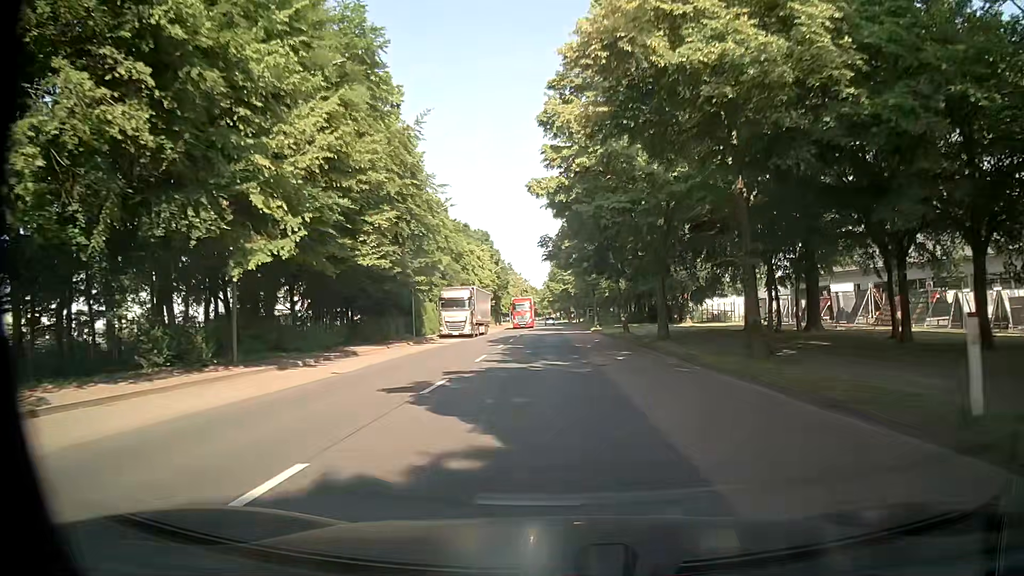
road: tertiary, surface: asphalt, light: Day
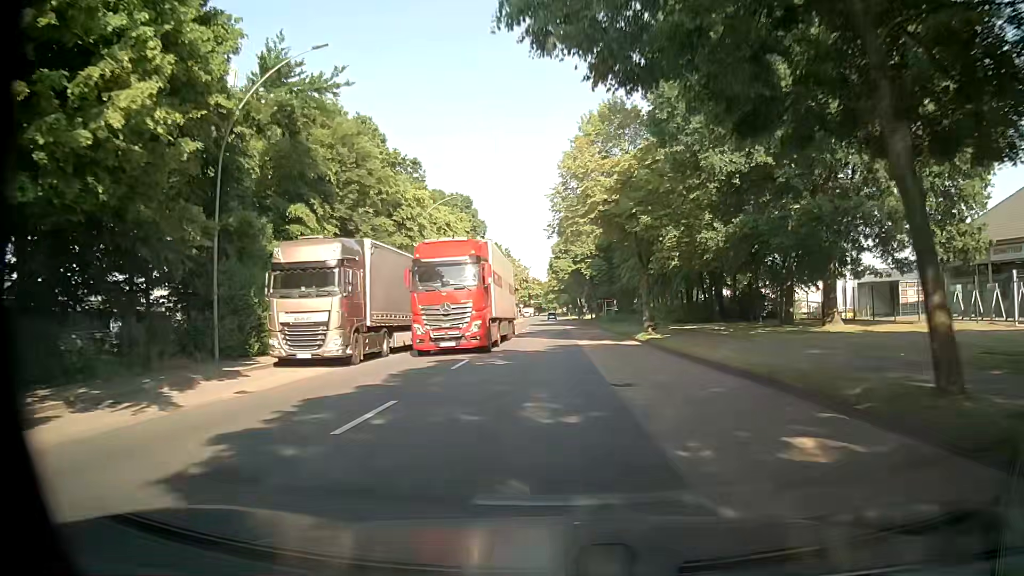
(+0.5, +31.7) m; +1°
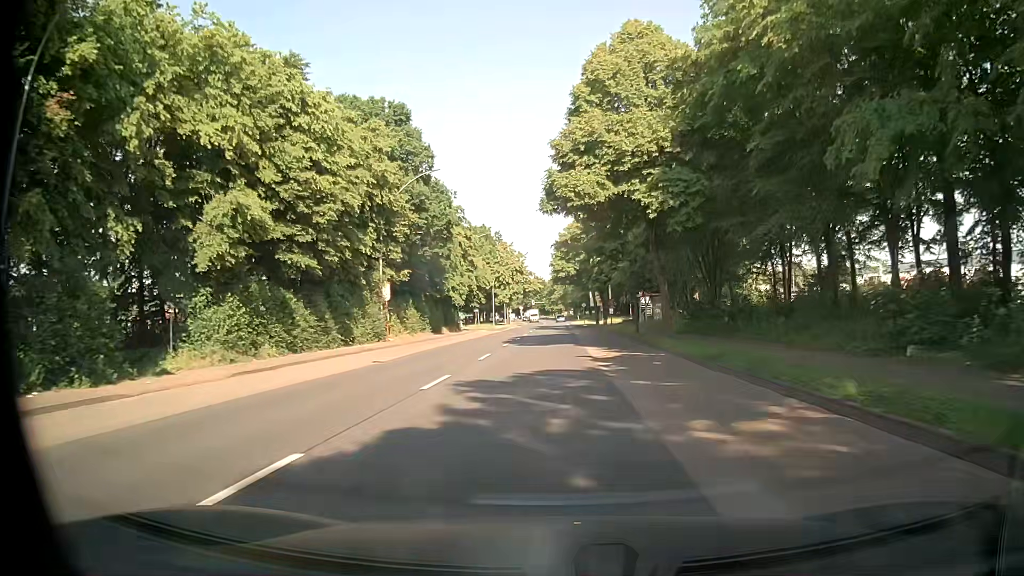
(-0.3, +40.3) m; -1°
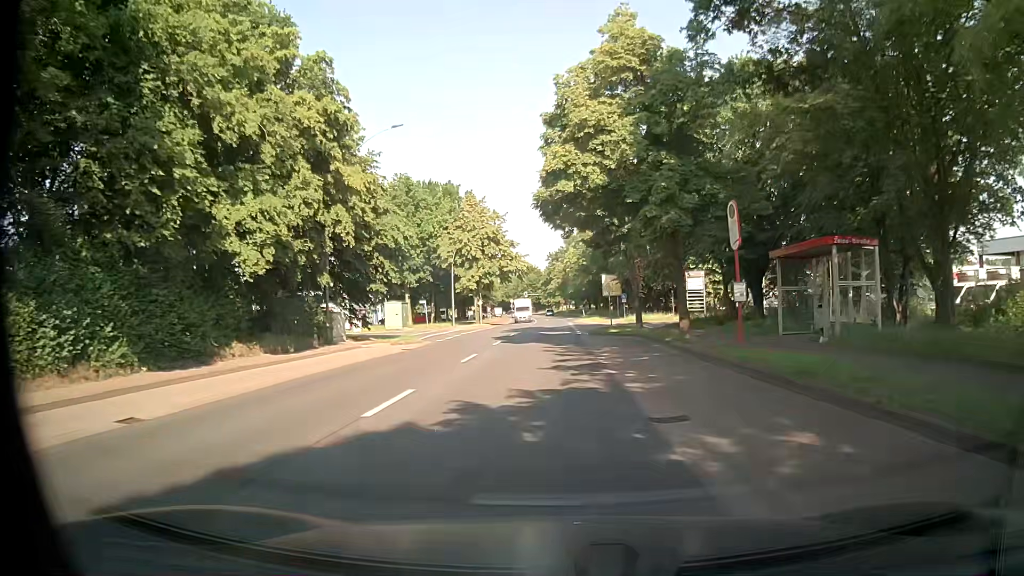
(+0.2, +39.7) m; 0°
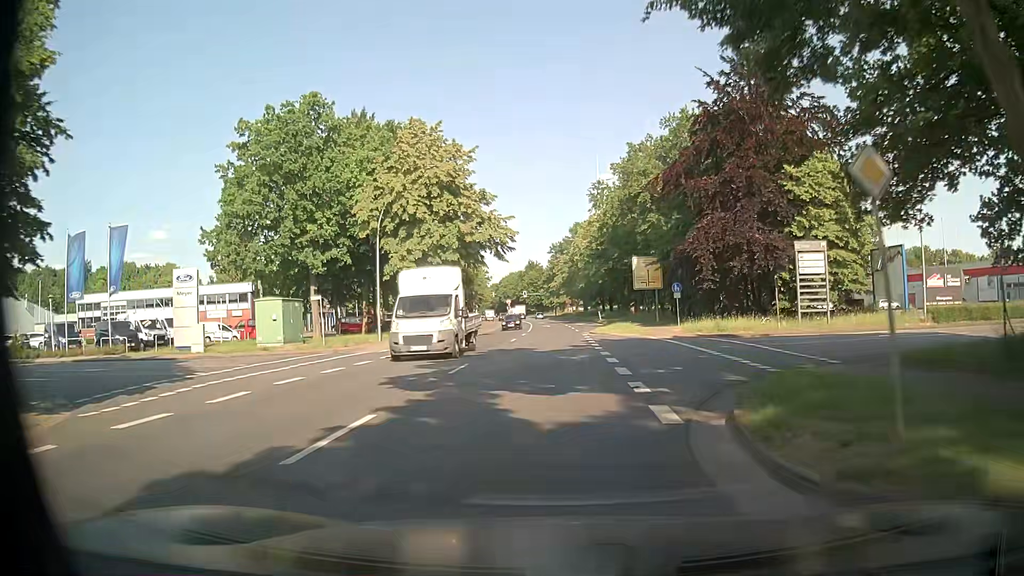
(+0.1, +30.0) m; +1°
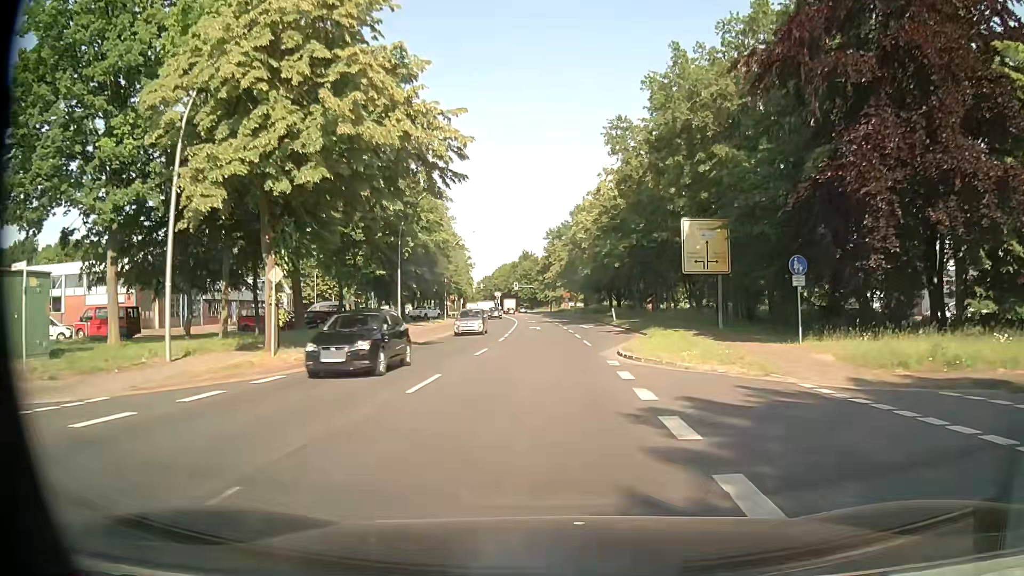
(-0.3, +22.0) m; -1°
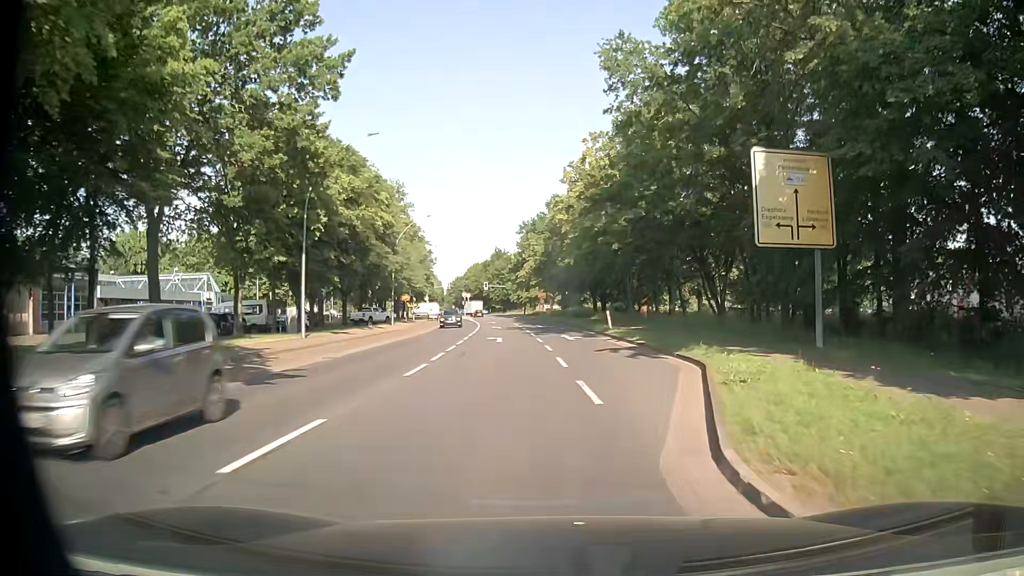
(+0.2, +14.6) m; +2°
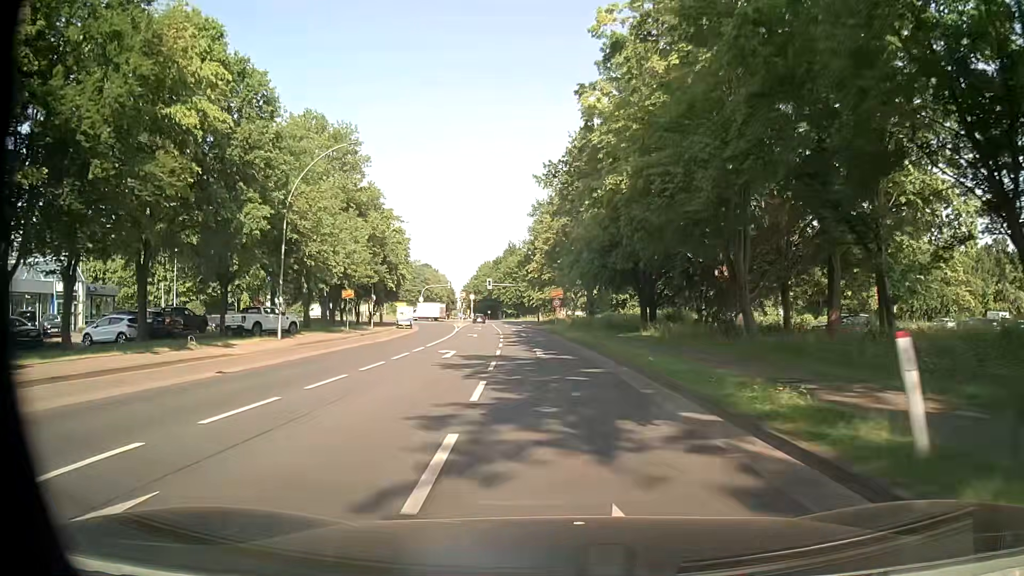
(+0.3, +29.2) m; -1°
